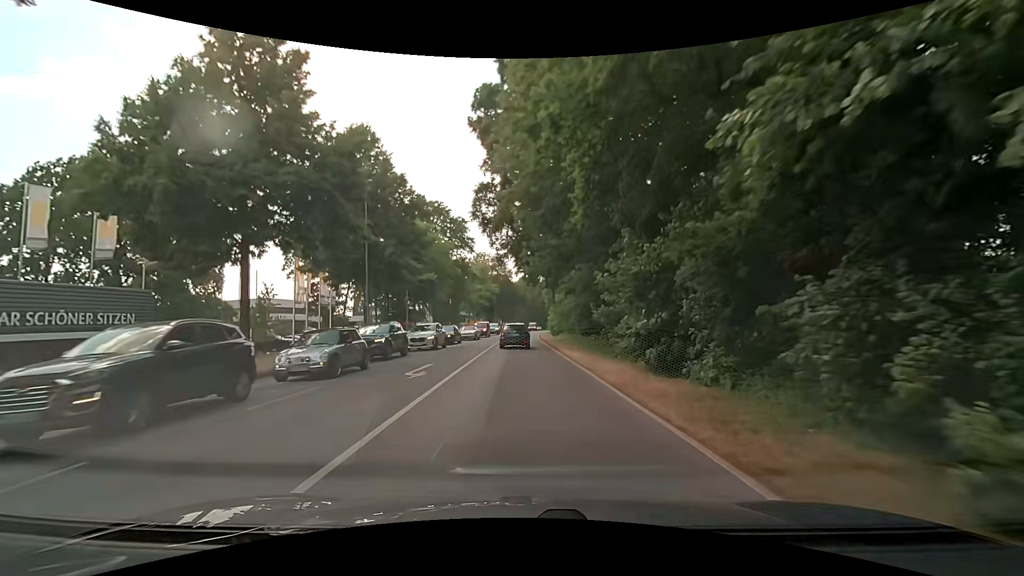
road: secondary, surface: asphalt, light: Day
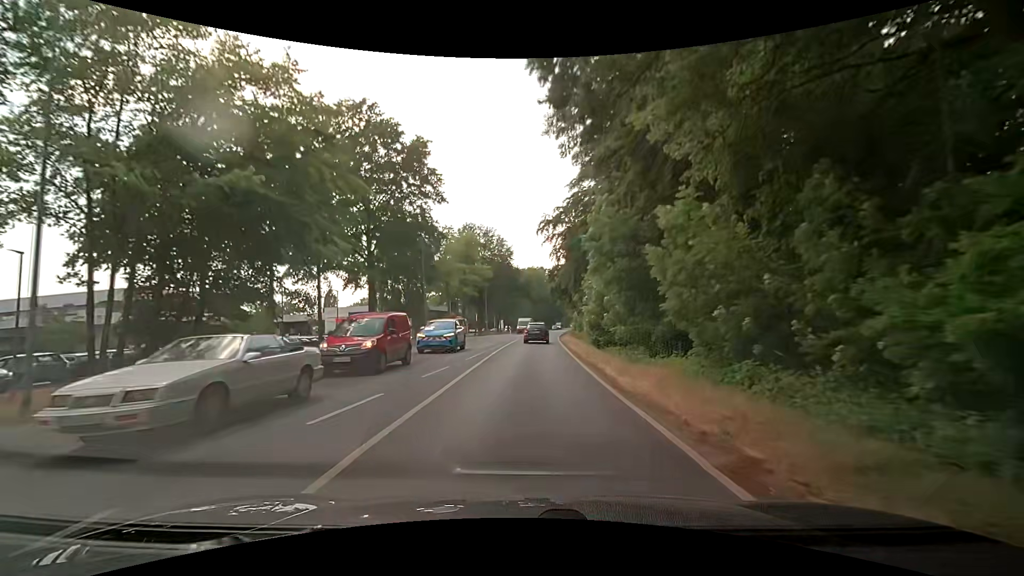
(-0.2, +37.8) m; +1°
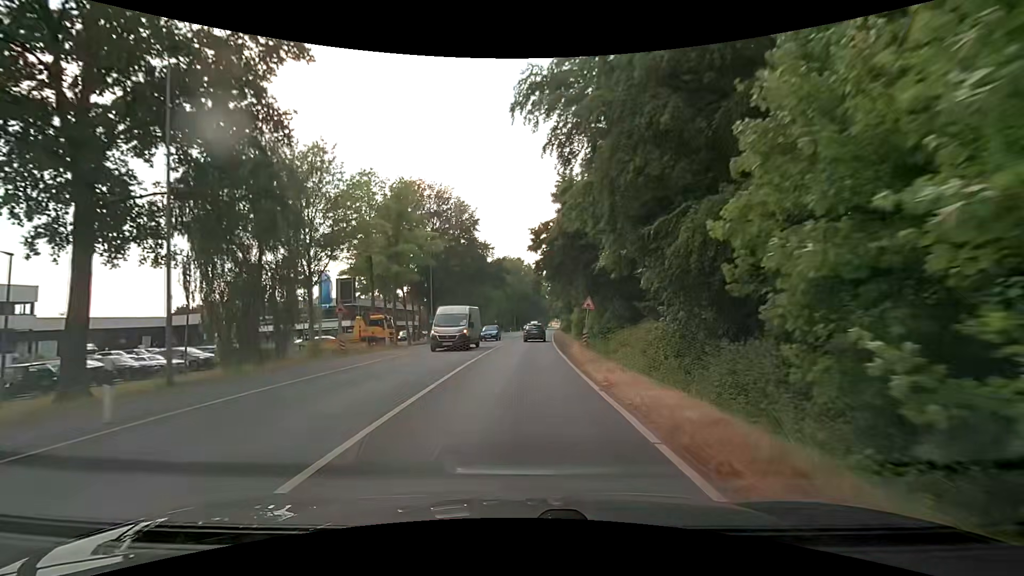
(+0.2, +30.0) m; +2°
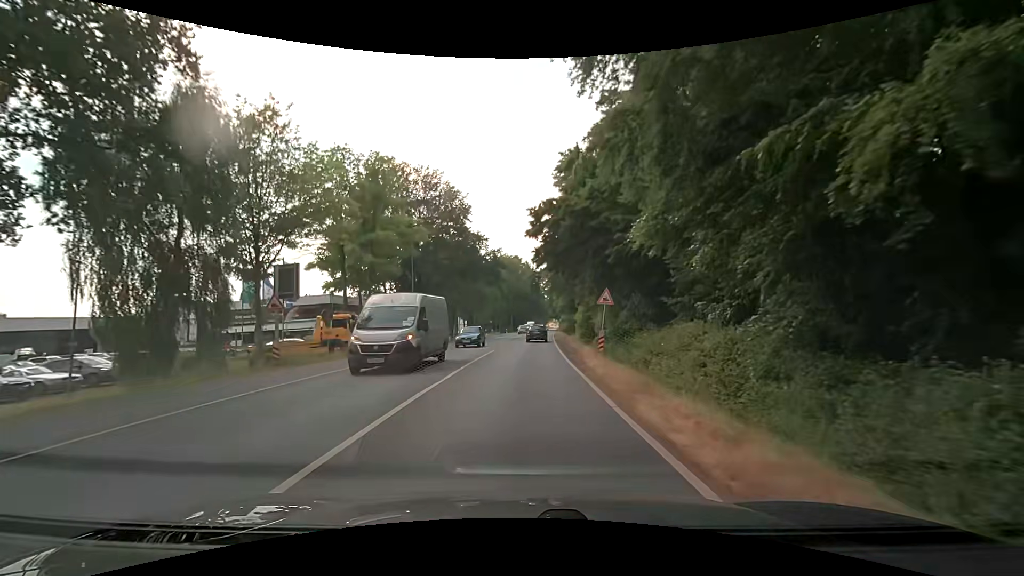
(0.0, +7.3) m; 0°
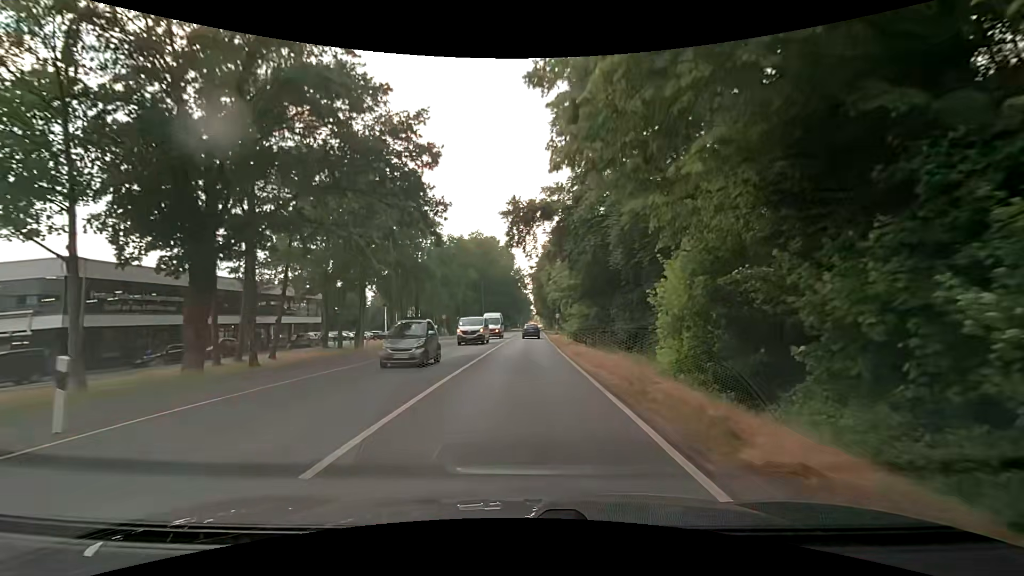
(+0.7, +37.2) m; +2°
(0, +10) (0, +20) (0, +30) (+1, +40) (+1, +50) (+1, +60) (+1, +70) (+2, +80) (+2, +90) (+2, +100) m
